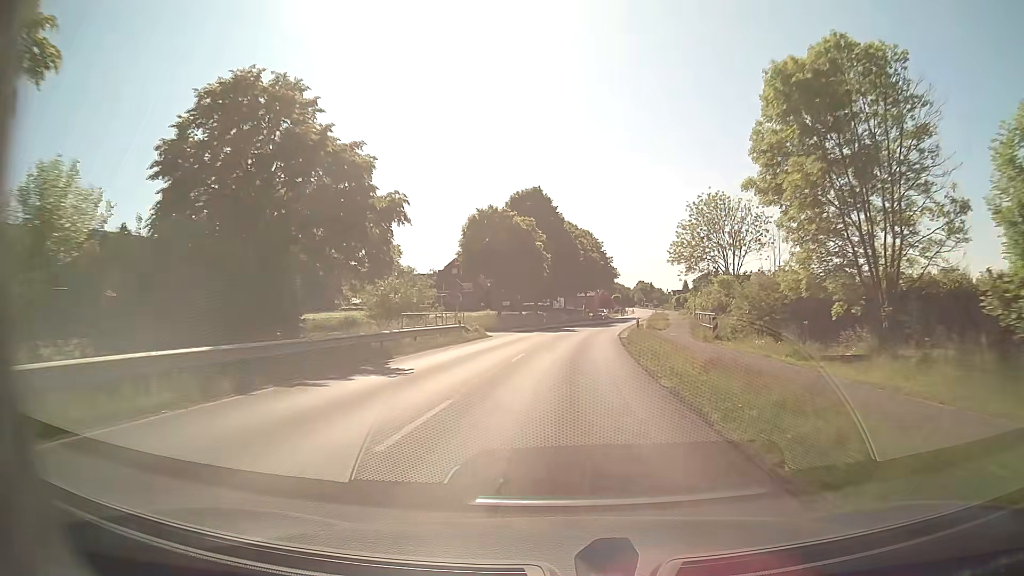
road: secondary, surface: asphalt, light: Day
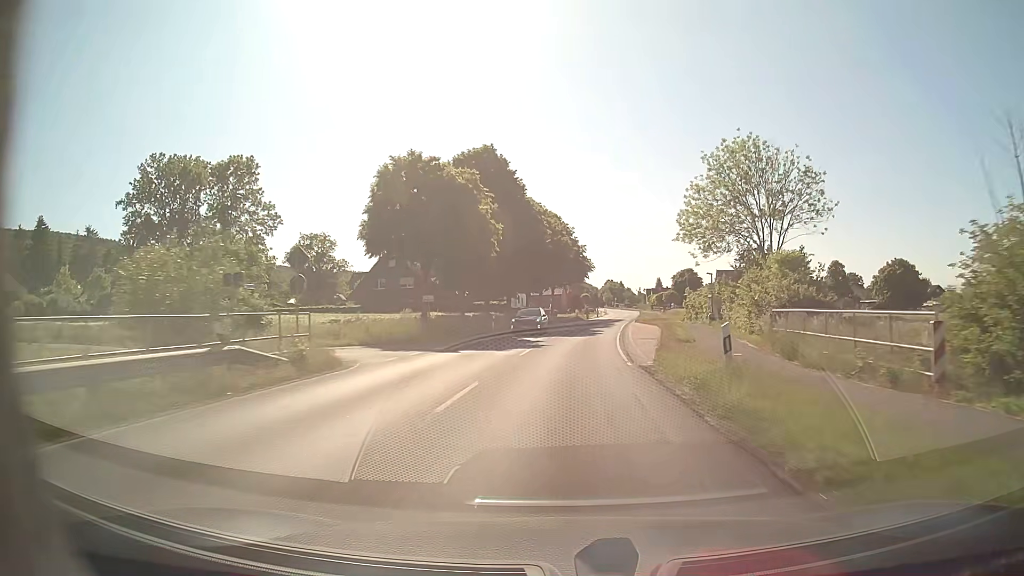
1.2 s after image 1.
(+0.5, +21.4) m; +3°
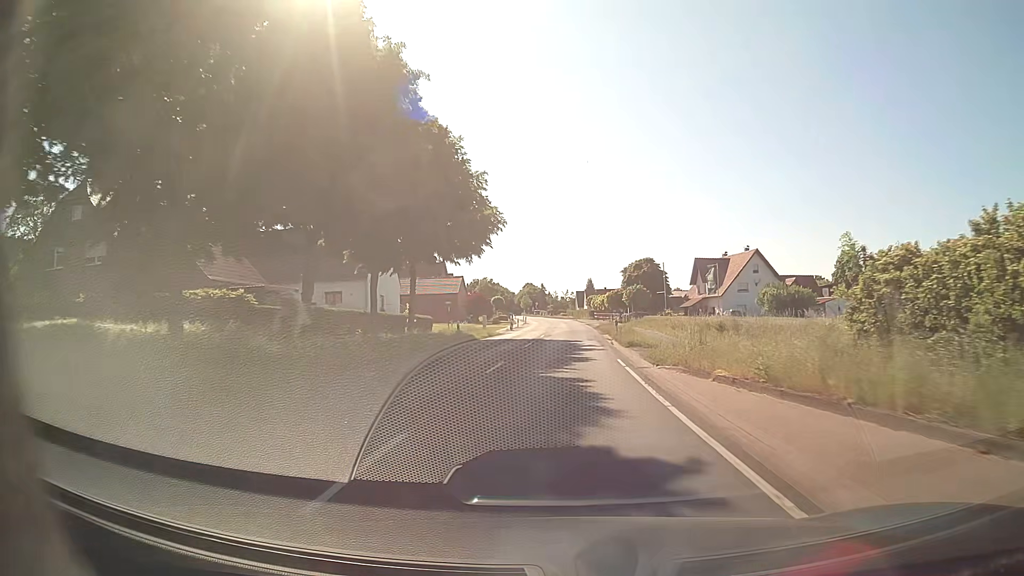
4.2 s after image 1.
(+3.3, +53.5) m; +7°
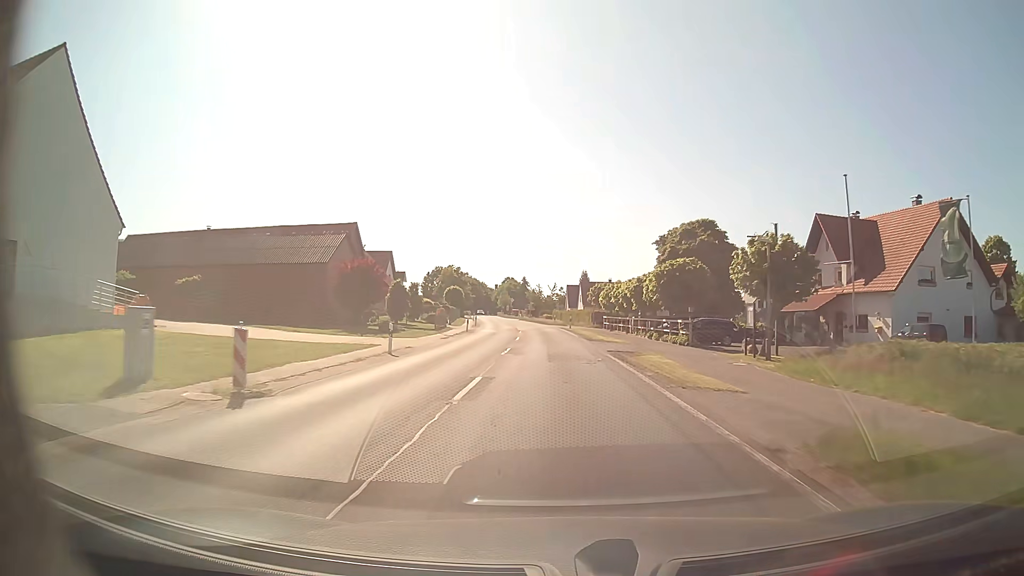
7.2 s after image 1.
(+1.0, +53.6) m; +1°
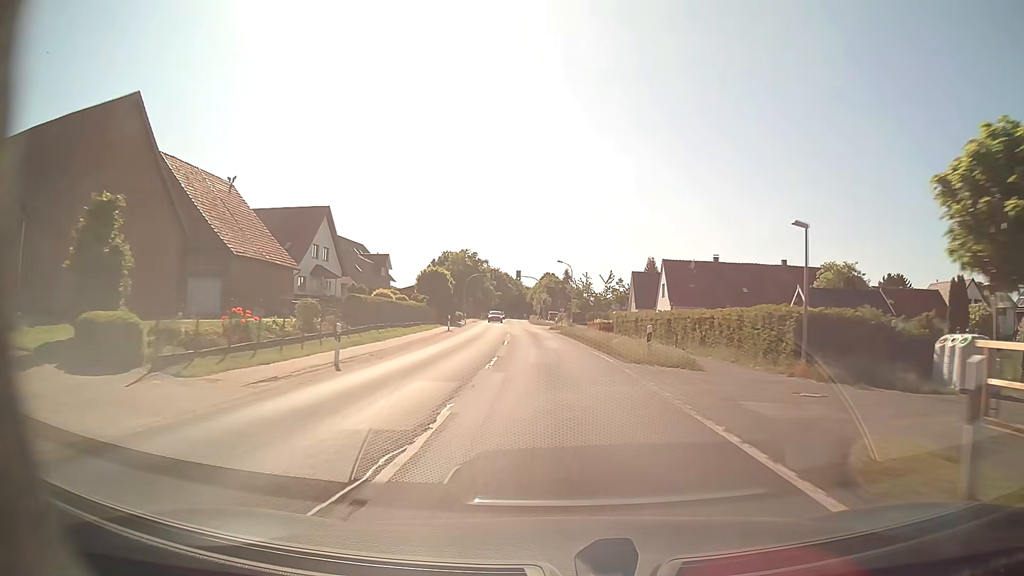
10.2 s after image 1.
(-1.3, +53.6) m; -3°
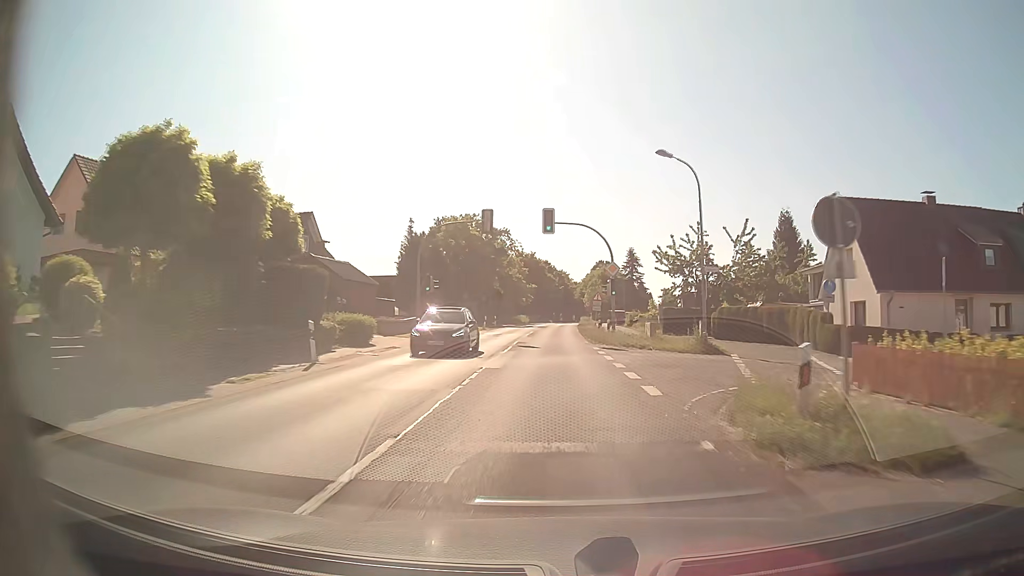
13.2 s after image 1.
(-2.2, +53.6) m; -4°
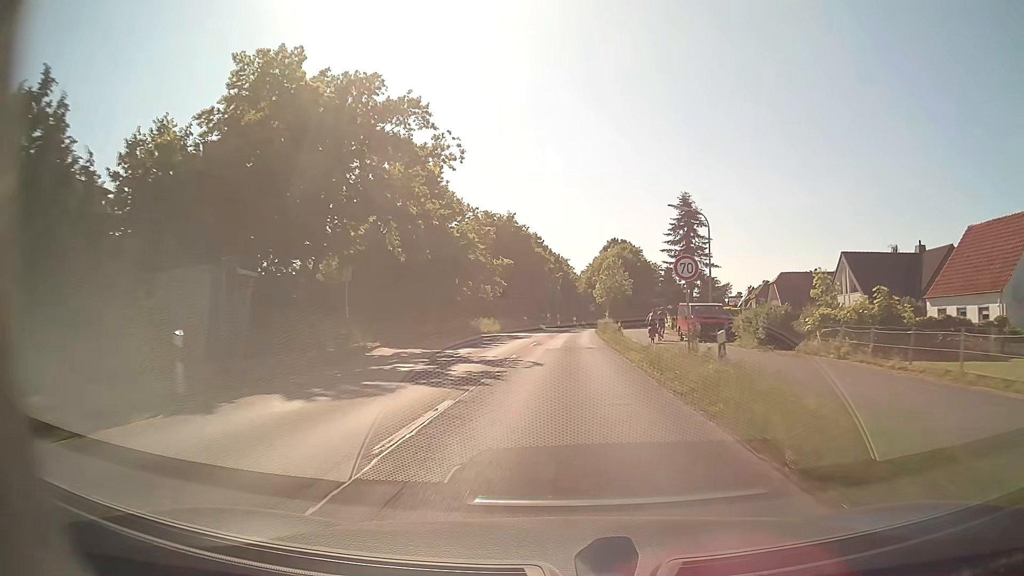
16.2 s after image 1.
(-0.1, +53.6) m; 0°
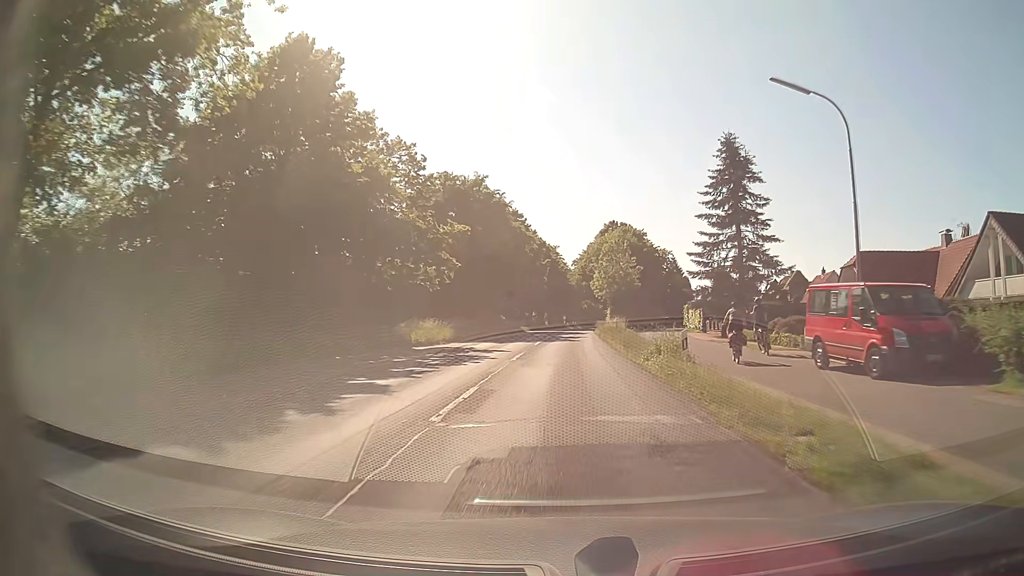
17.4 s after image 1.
(+0.1, +21.5) m; +1°
